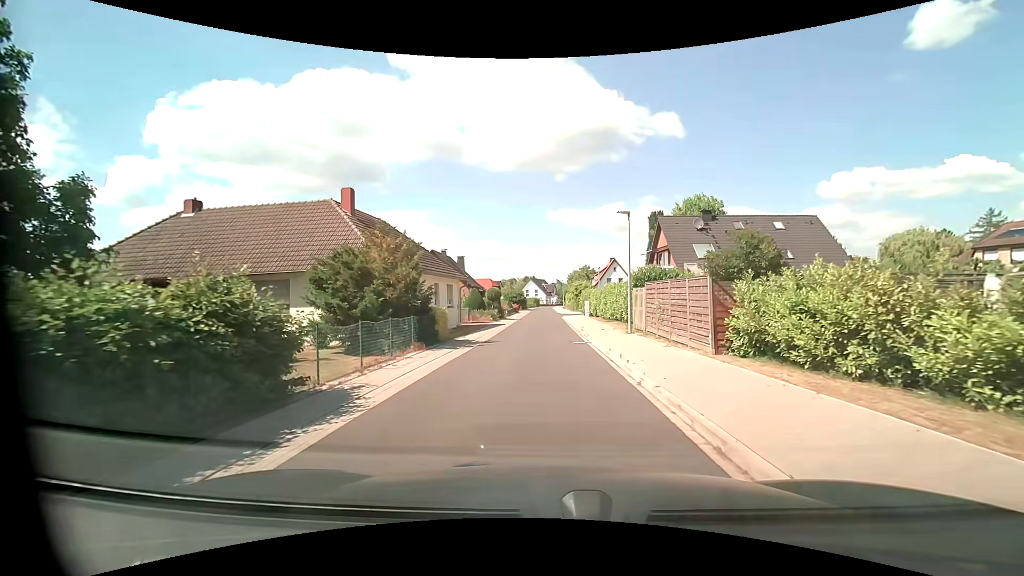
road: residential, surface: asphalt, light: Day
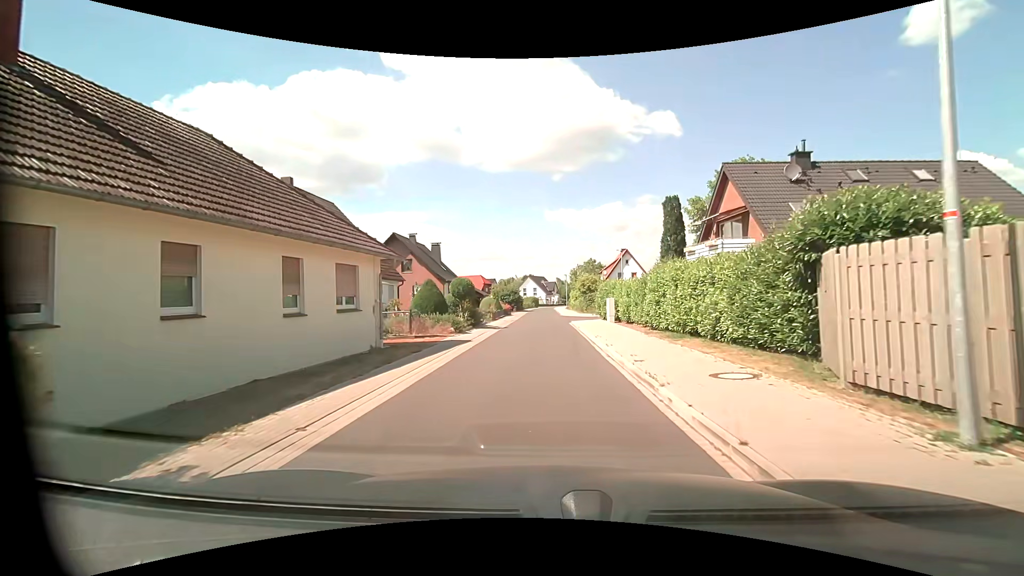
(+0.2, +16.3) m; +1°
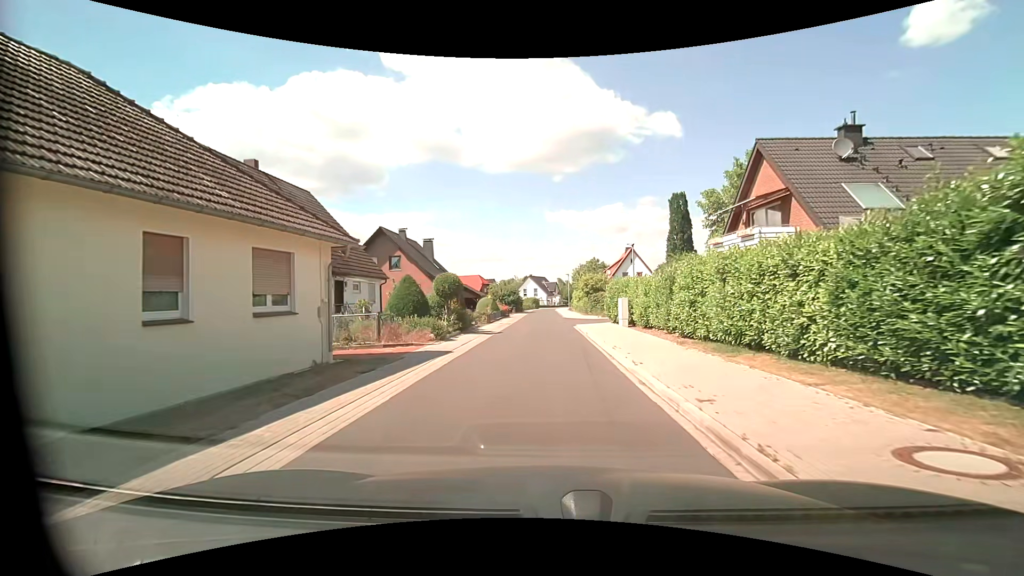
(0.0, +4.2) m; 0°
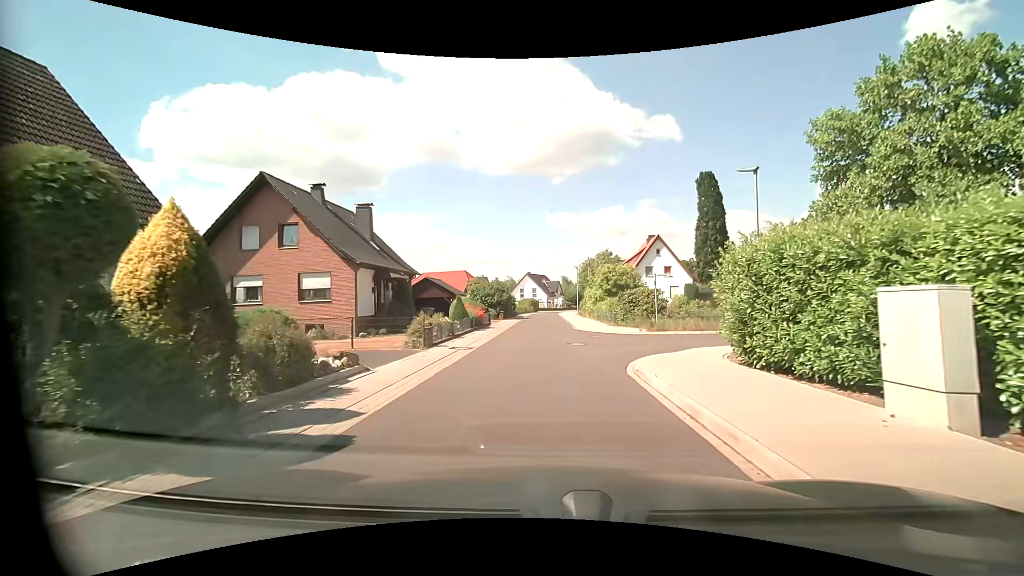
(-0.1, +18.6) m; 0°
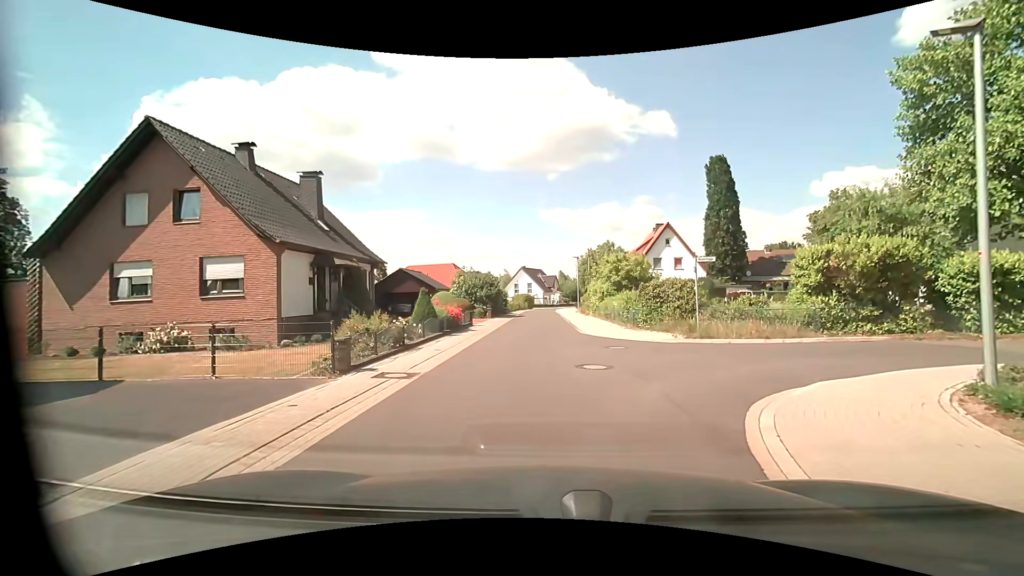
(+0.1, +6.8) m; +2°
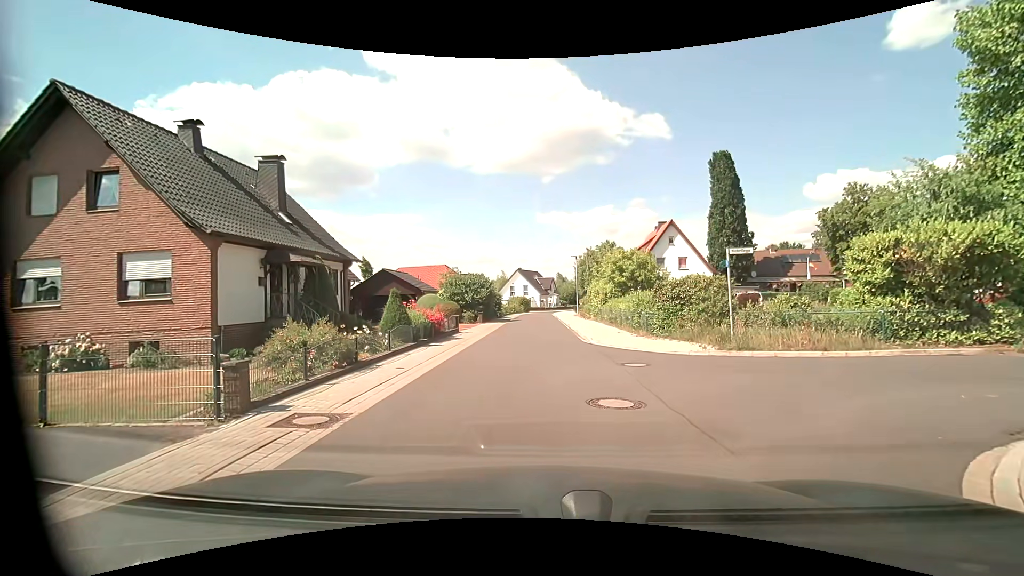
(-0.1, +3.3) m; -1°
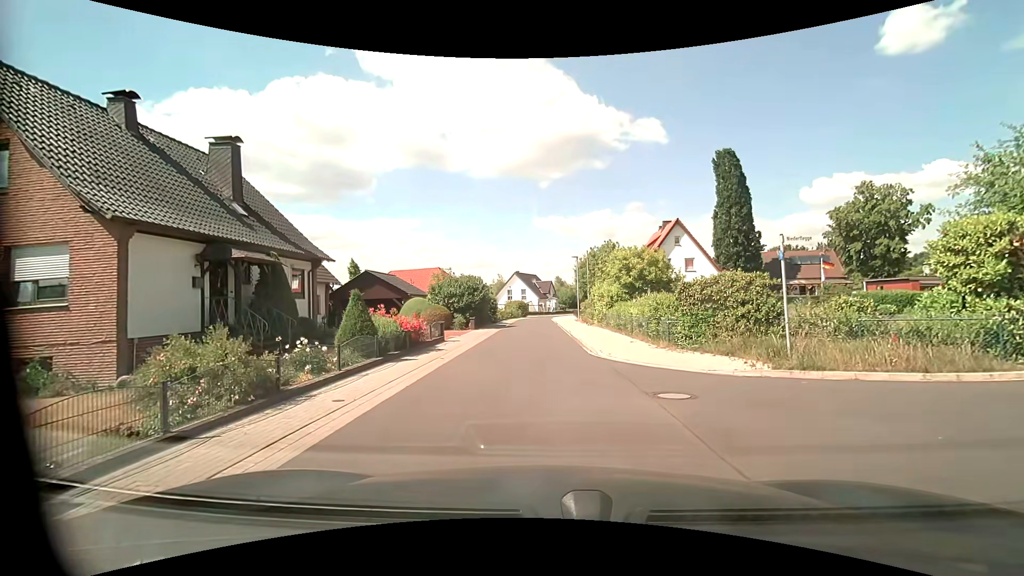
(+0.1, +3.4) m; +1°
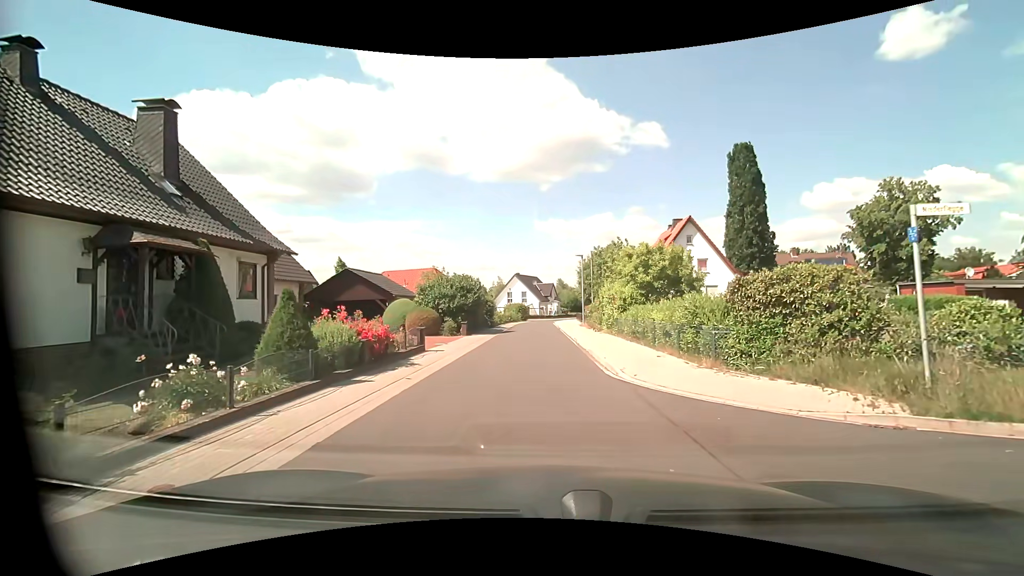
(0.0, +3.8) m; -1°
(0, +10) (0, +20) (0, +30) (0, +40) (0, +50) (+1, +60) (+3, +70) (+6, +79) (+9, +89) (+13, +98) m
